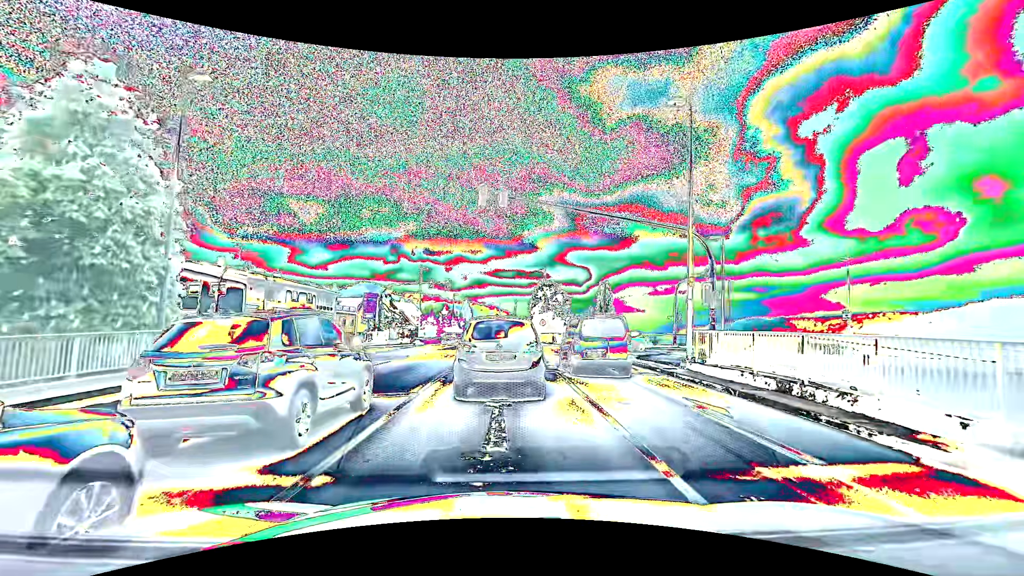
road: primary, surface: asphalt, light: Day
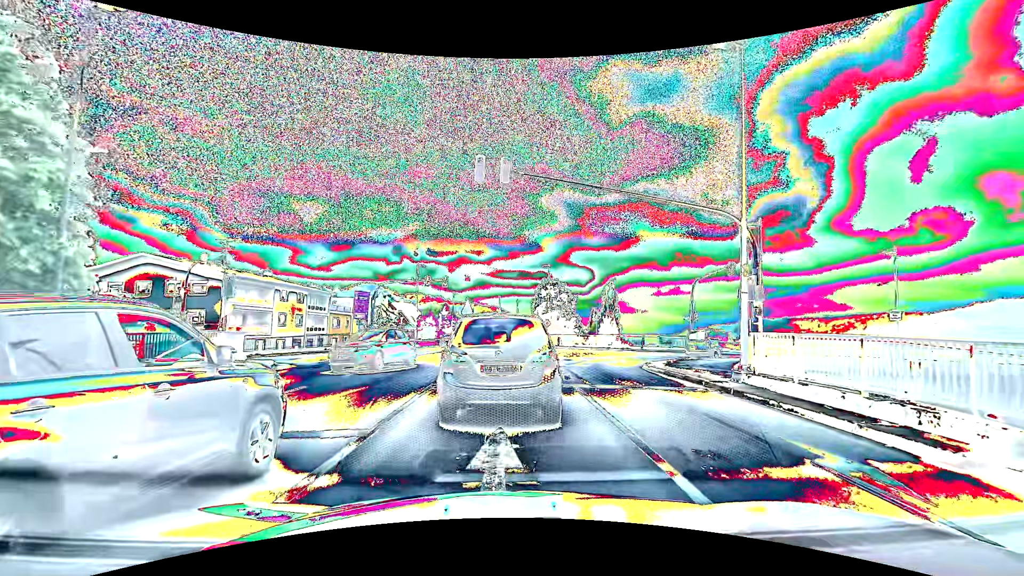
(+0.1, +3.4) m; +1°
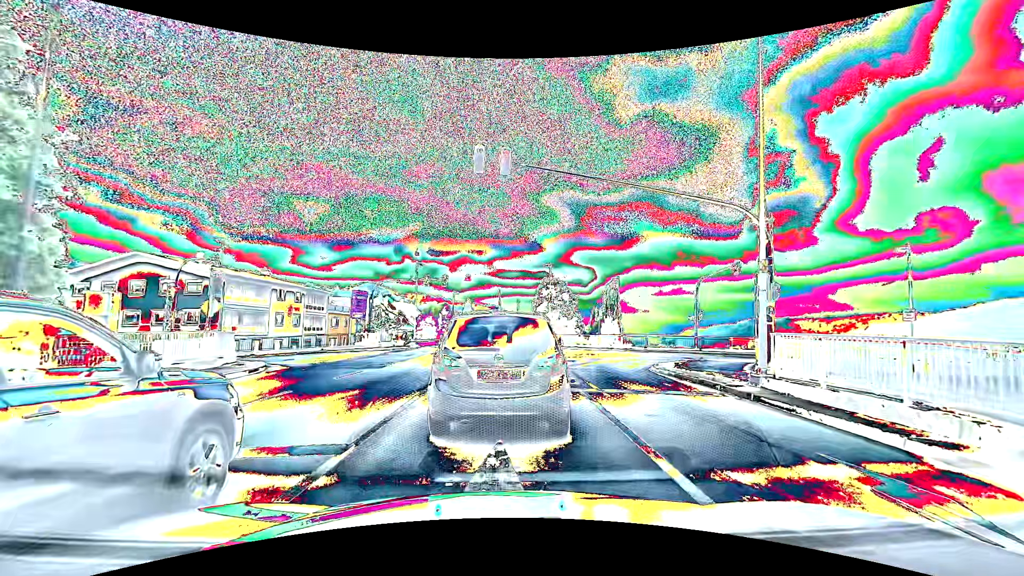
(0.0, +0.9) m; 0°
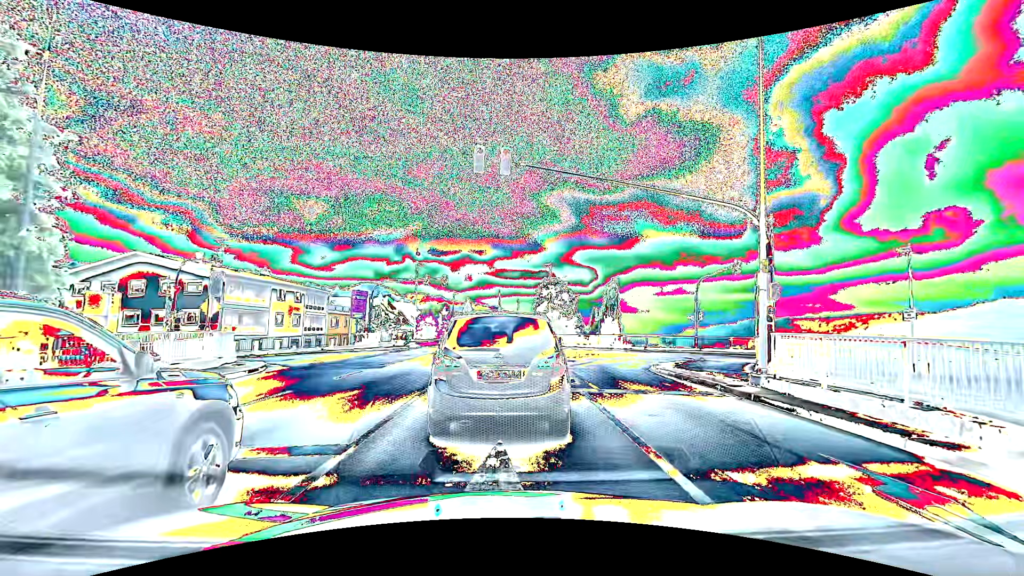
(0.0, +0.1) m; 0°
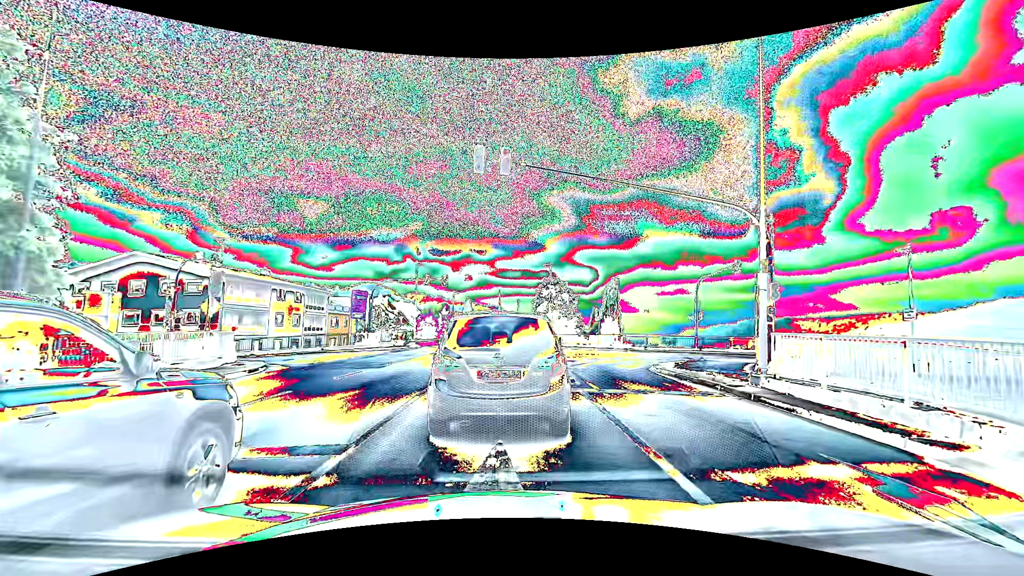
(0.0, 0.0) m; 0°
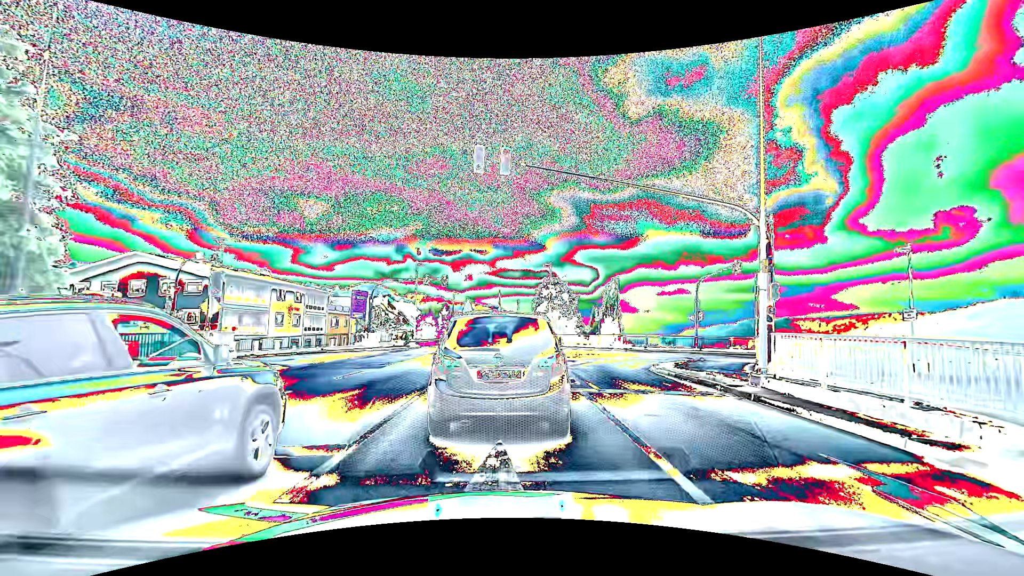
(0.0, 0.0) m; 0°
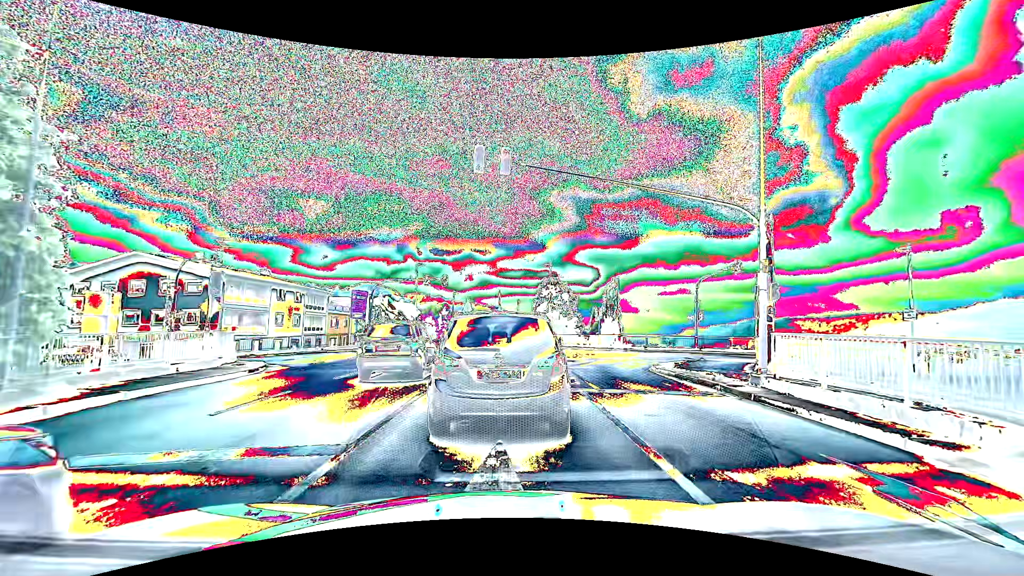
(0.0, 0.0) m; 0°
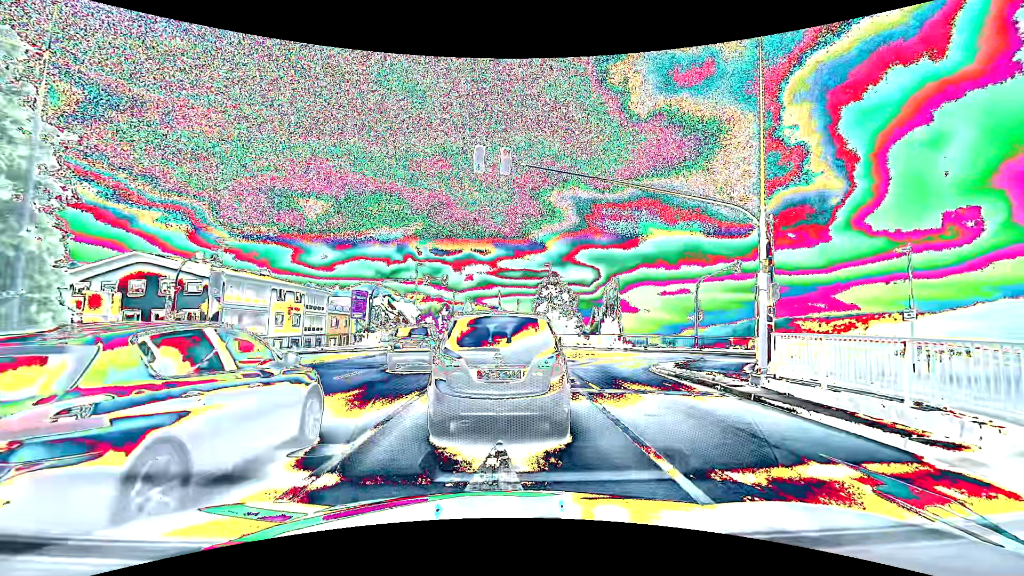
(0.0, 0.0) m; 0°
